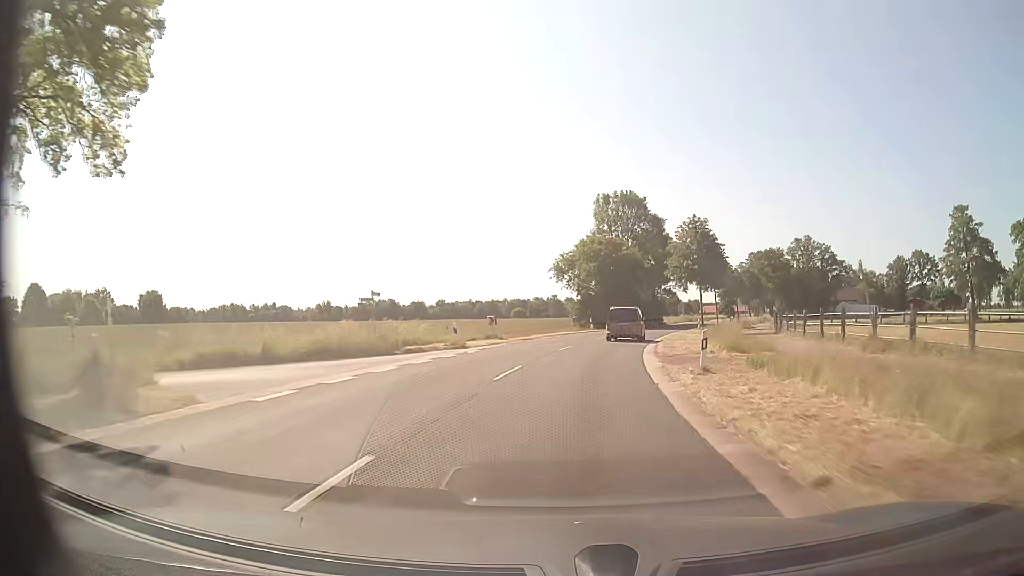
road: secondary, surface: asphalt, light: Day
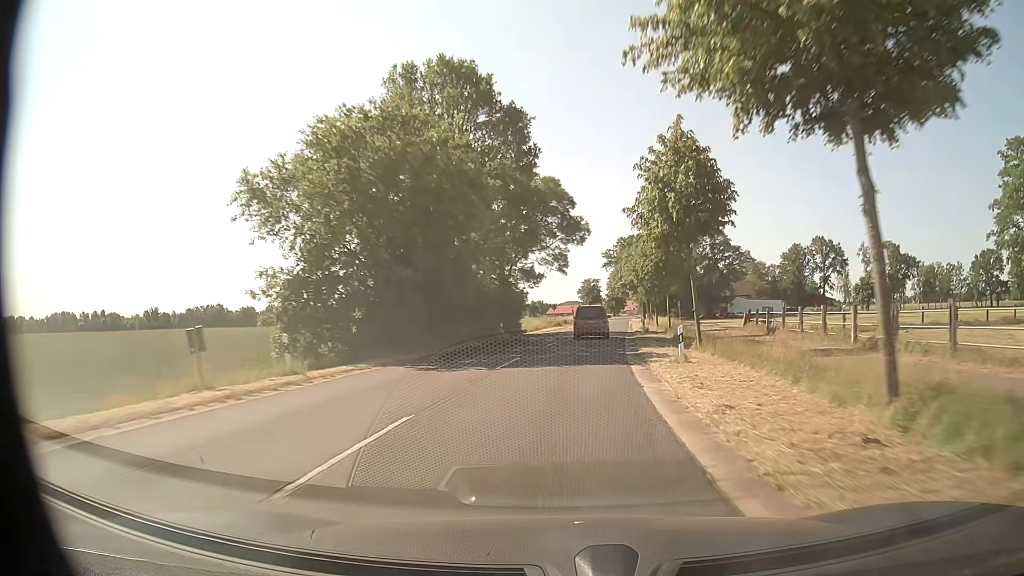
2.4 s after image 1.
(+5.6, +44.5) m; +14°
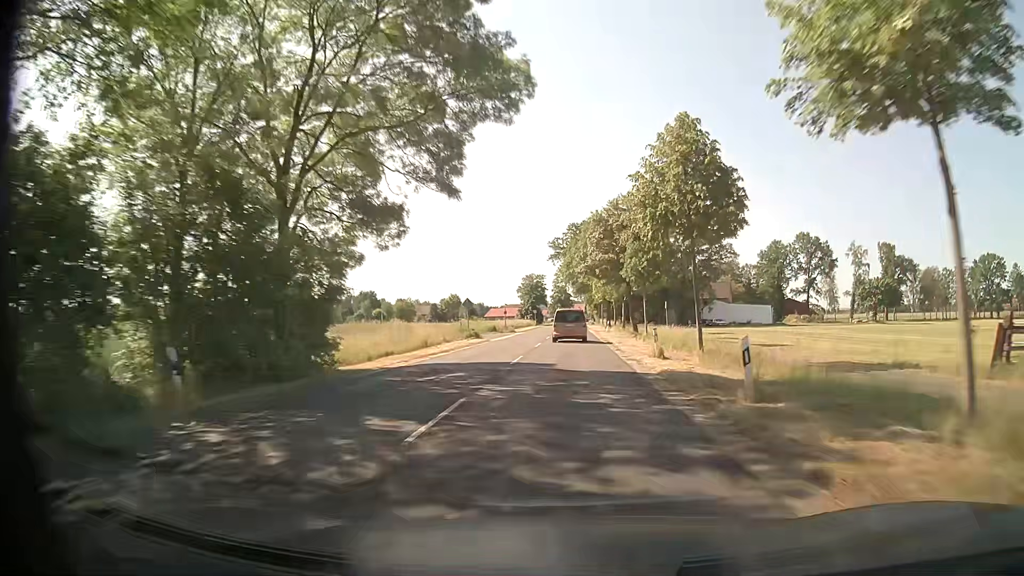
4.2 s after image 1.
(+1.7, +33.8) m; +5°
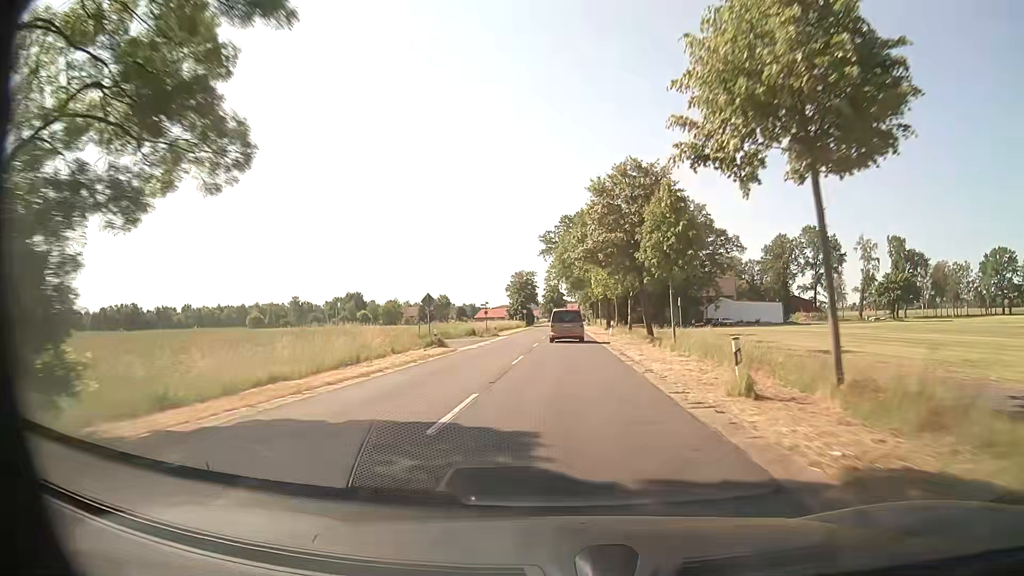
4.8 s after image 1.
(+0.2, +11.3) m; +1°
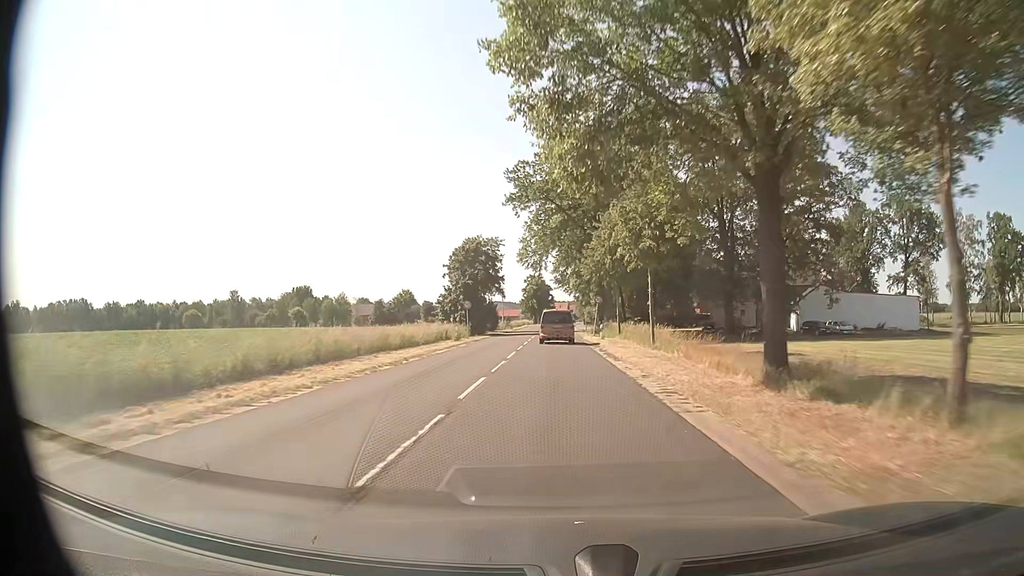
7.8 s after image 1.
(+0.5, +56.8) m; +1°
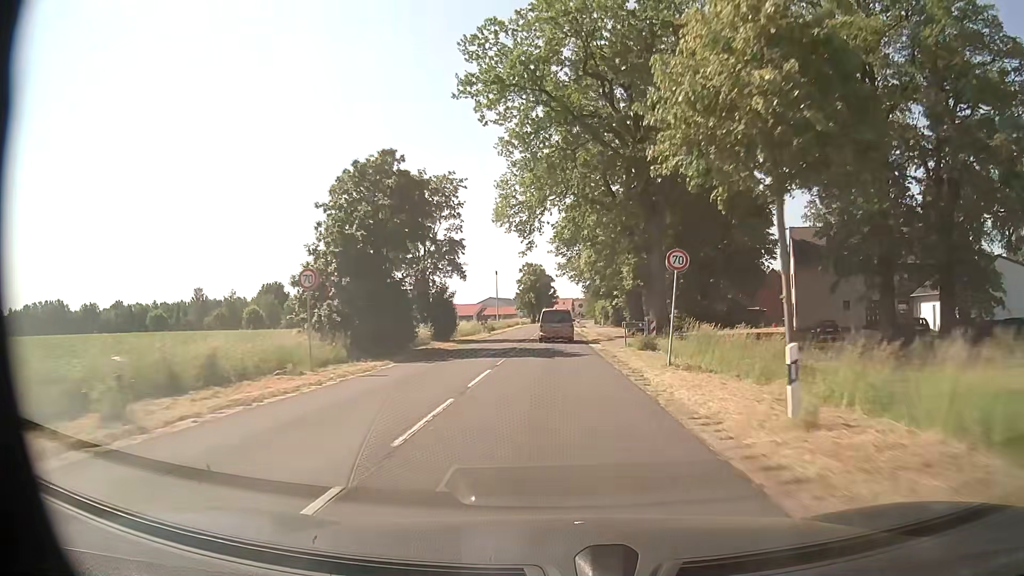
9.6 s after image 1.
(0.0, +34.1) m; 0°
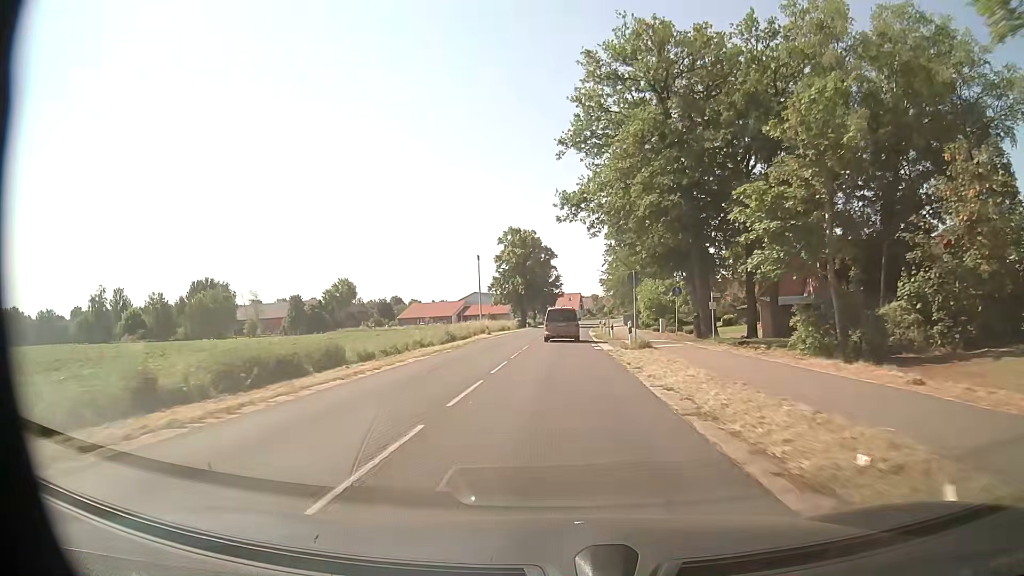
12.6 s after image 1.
(0.0, +56.9) m; 0°
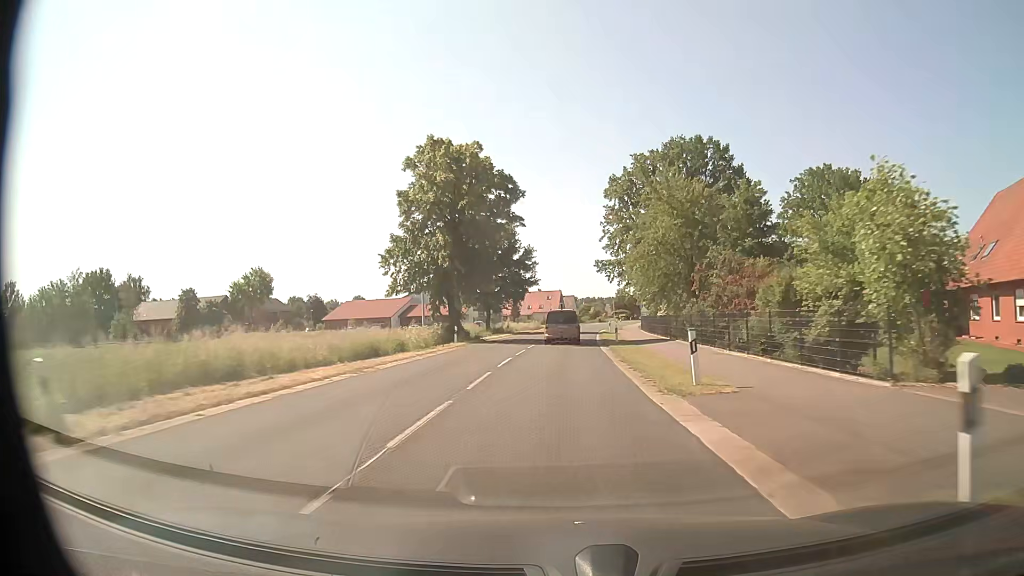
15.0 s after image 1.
(+0.4, +45.5) m; +1°
(0, +10) (0, +20) (+1, +30) (+1, +40) (+2, +50) (+2, +60) (+3, +70) (+4, +80) (+5, +90) (+6, +100) m
